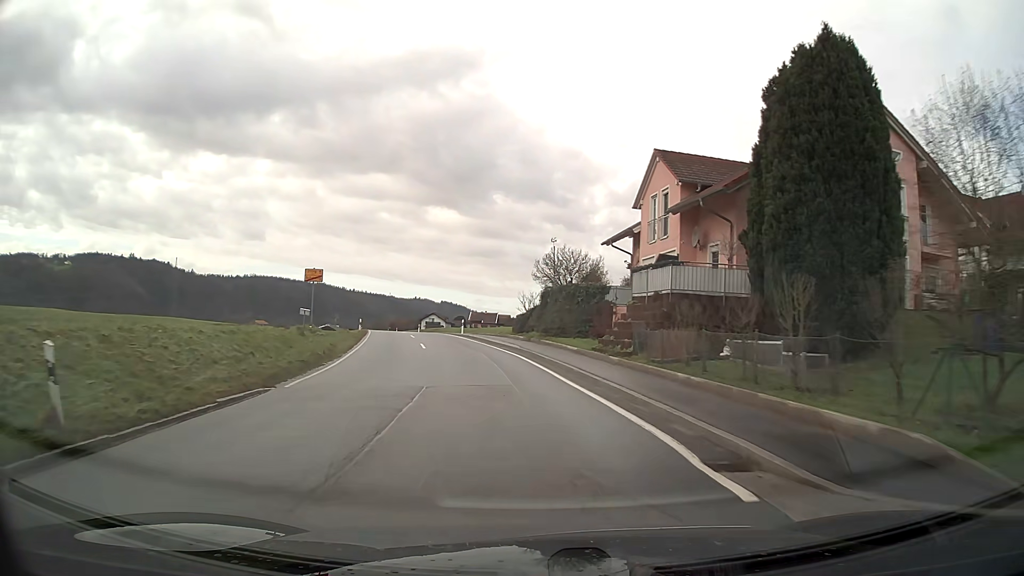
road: secondary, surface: asphalt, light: Day
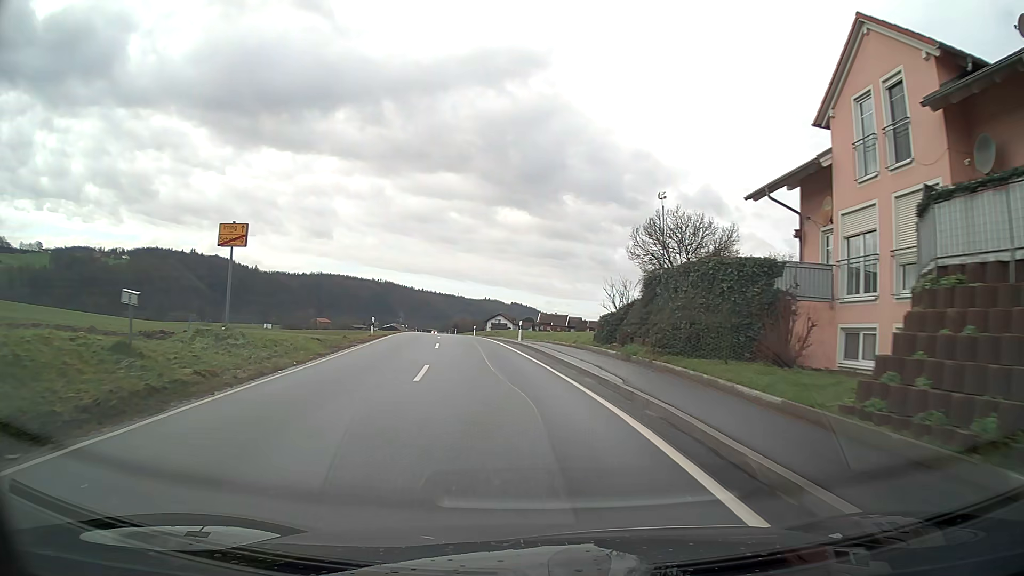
(-0.8, +15.4) m; -6°
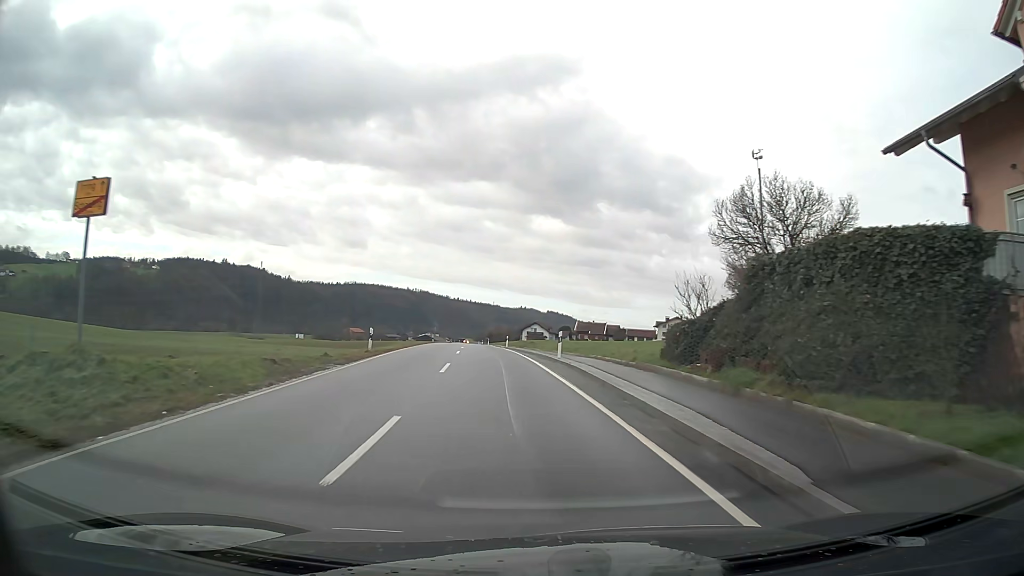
(-0.2, +7.7) m; -3°
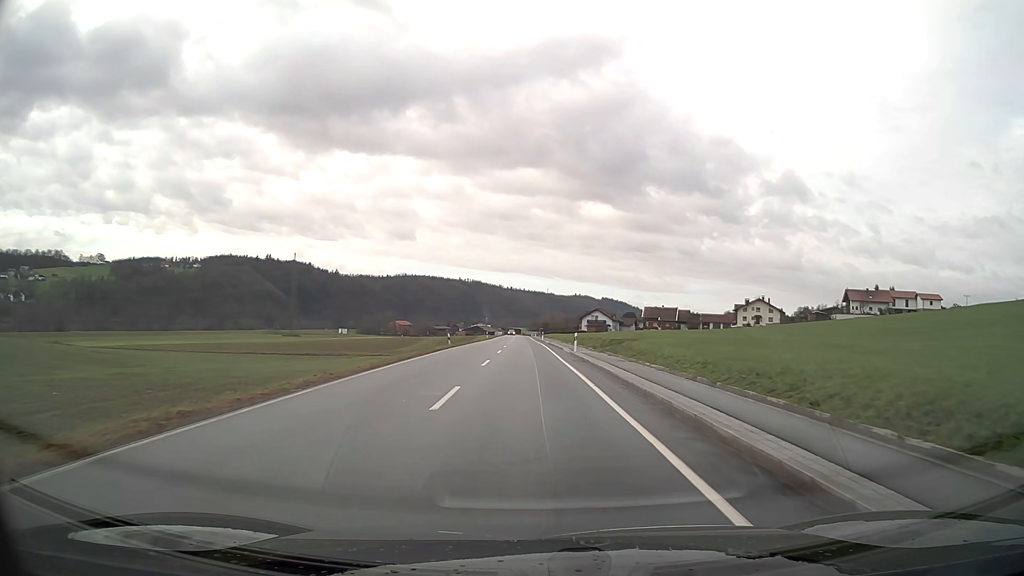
(-1.4, +31.2) m; -3°
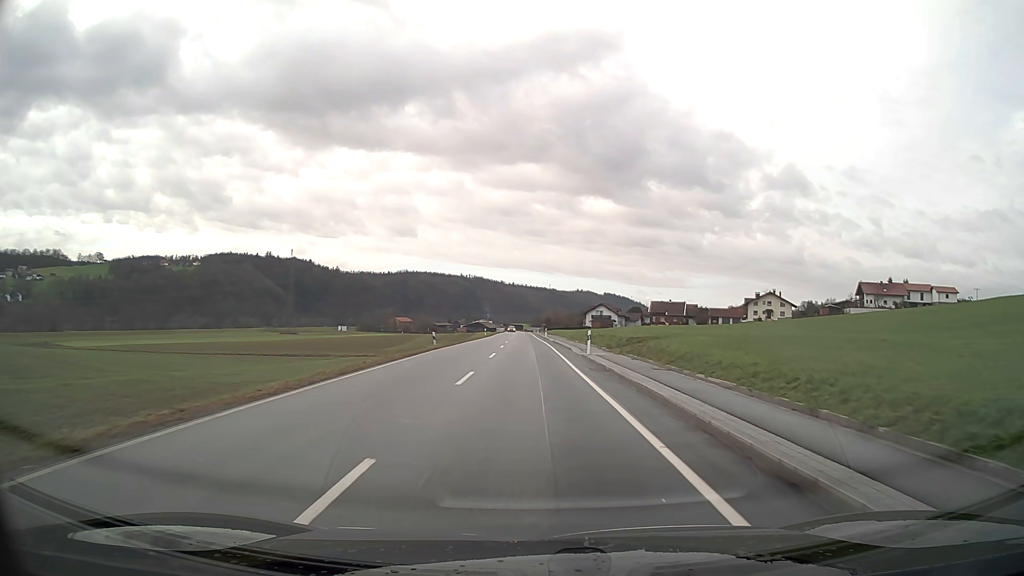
(0.0, +8.0) m; 0°
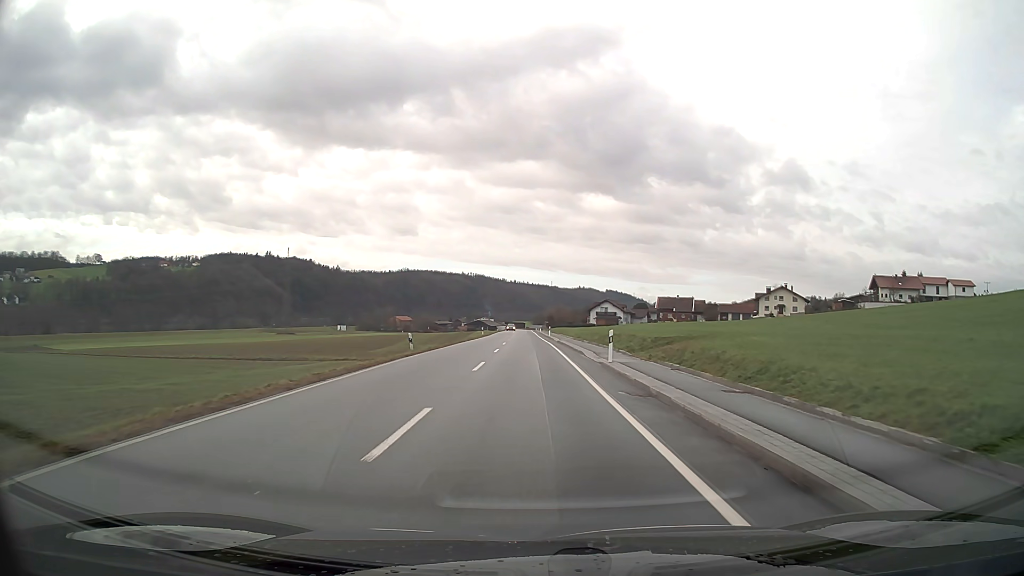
(0.0, +8.1) m; 0°
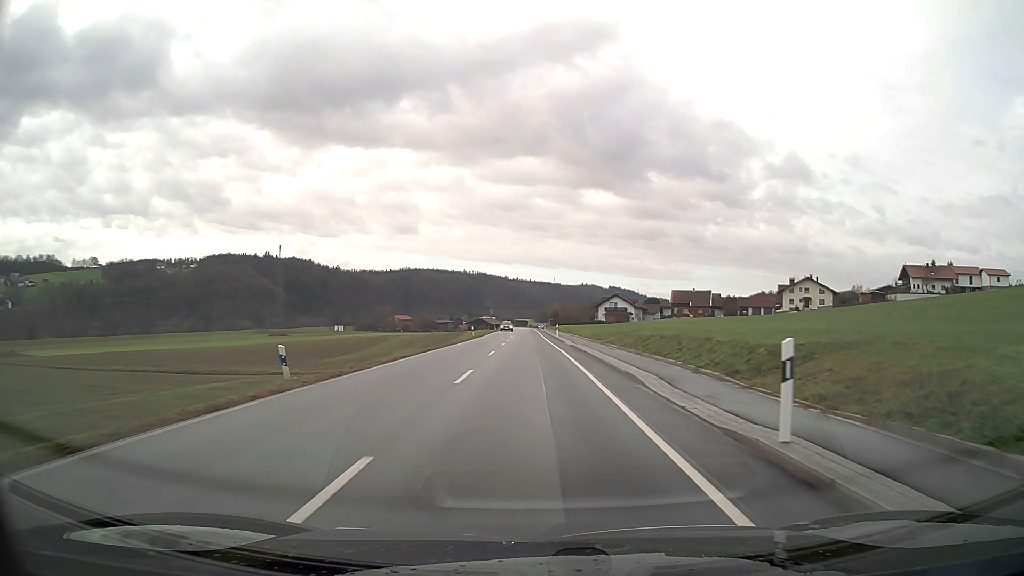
(0.0, +16.2) m; 0°
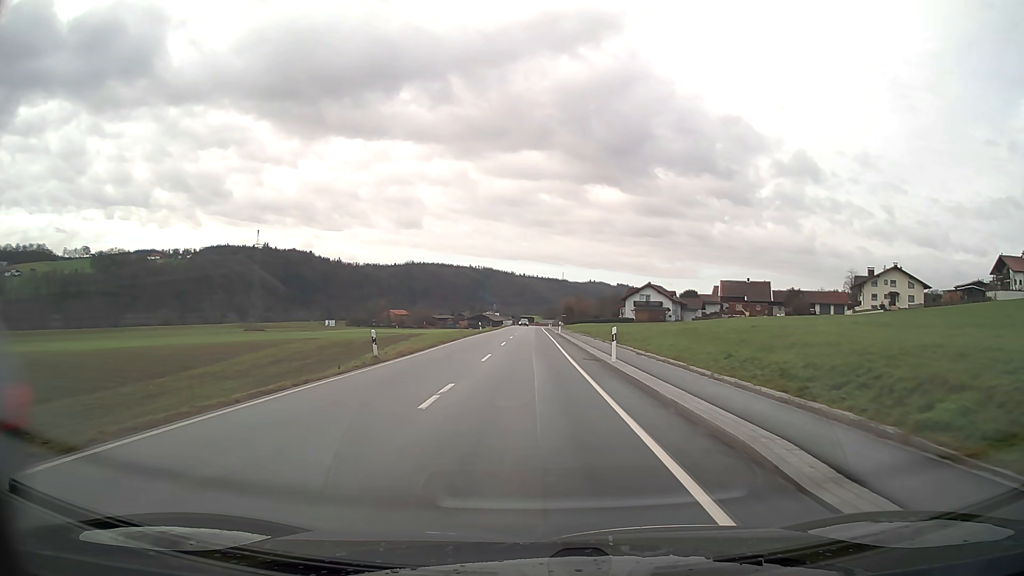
(-0.2, +40.6) m; -1°
